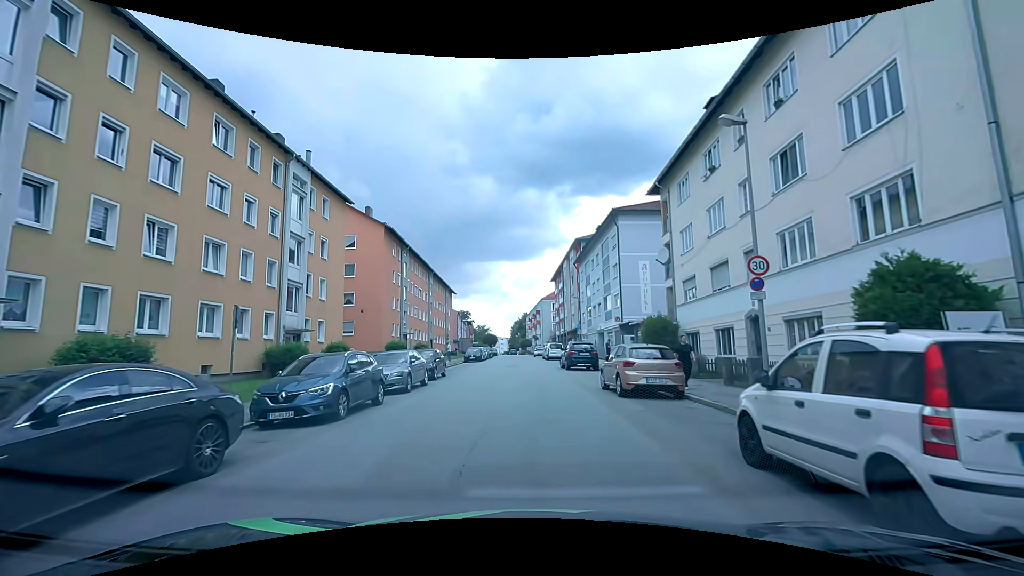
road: tertiary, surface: asphalt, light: Day
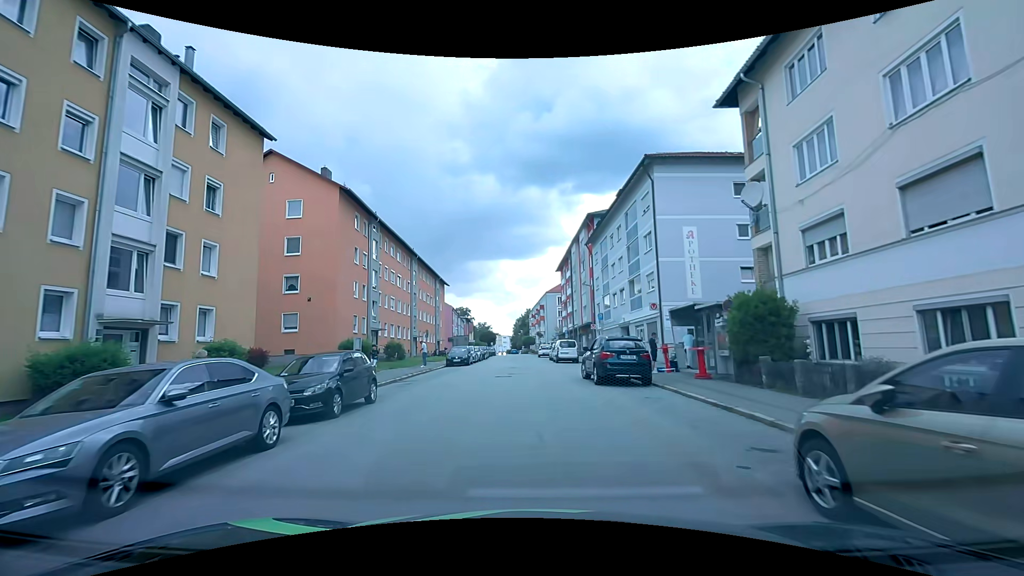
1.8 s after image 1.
(+0.1, +12.1) m; 0°
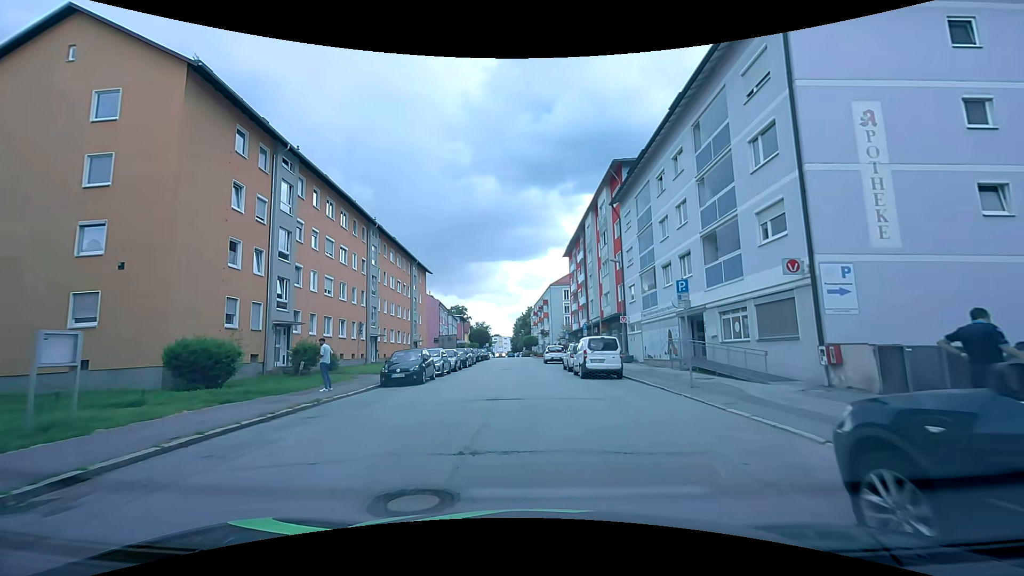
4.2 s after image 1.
(-0.1, +16.8) m; -1°
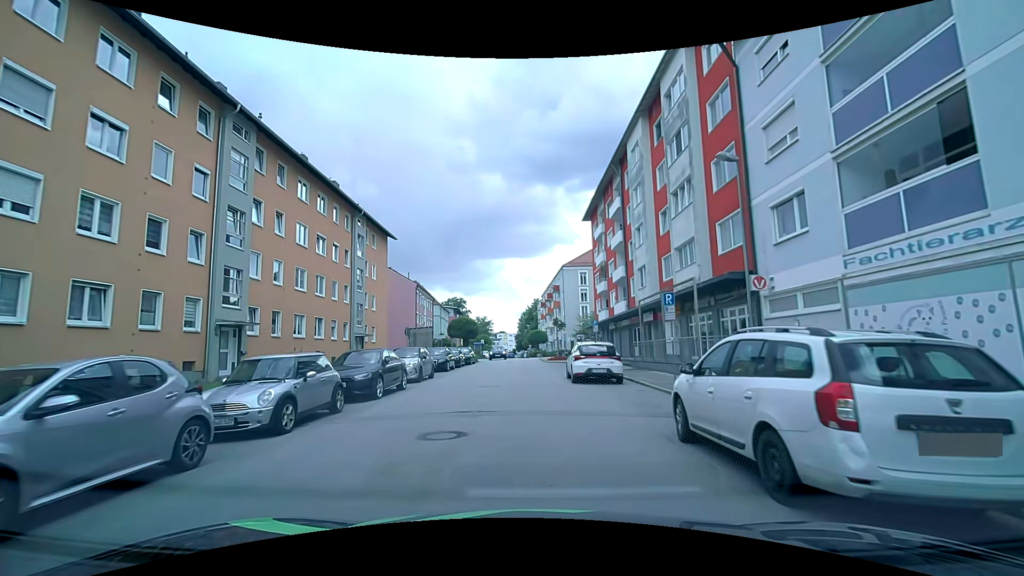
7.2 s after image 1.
(0.0, +21.9) m; -1°
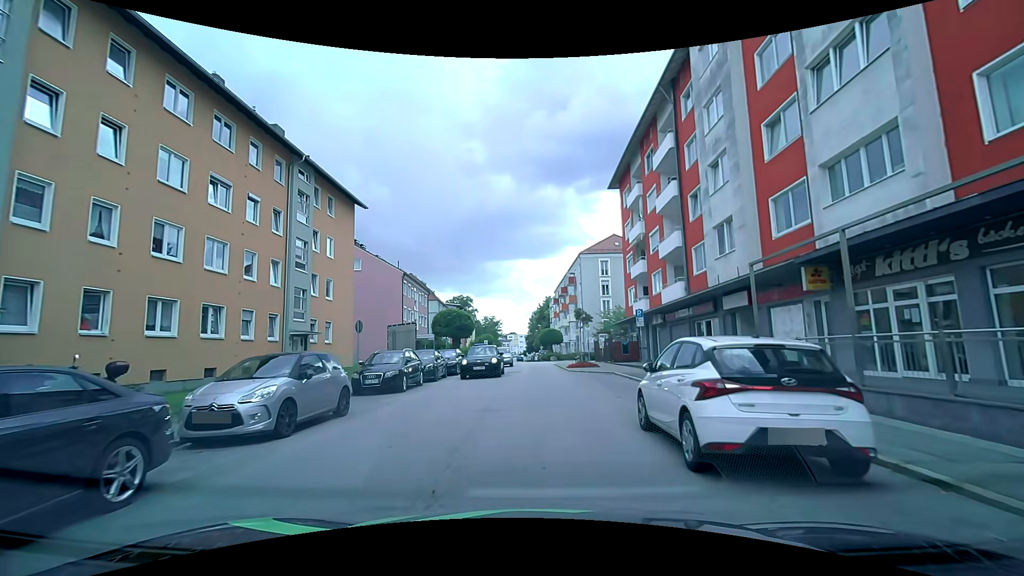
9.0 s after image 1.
(-0.1, +12.0) m; -1°
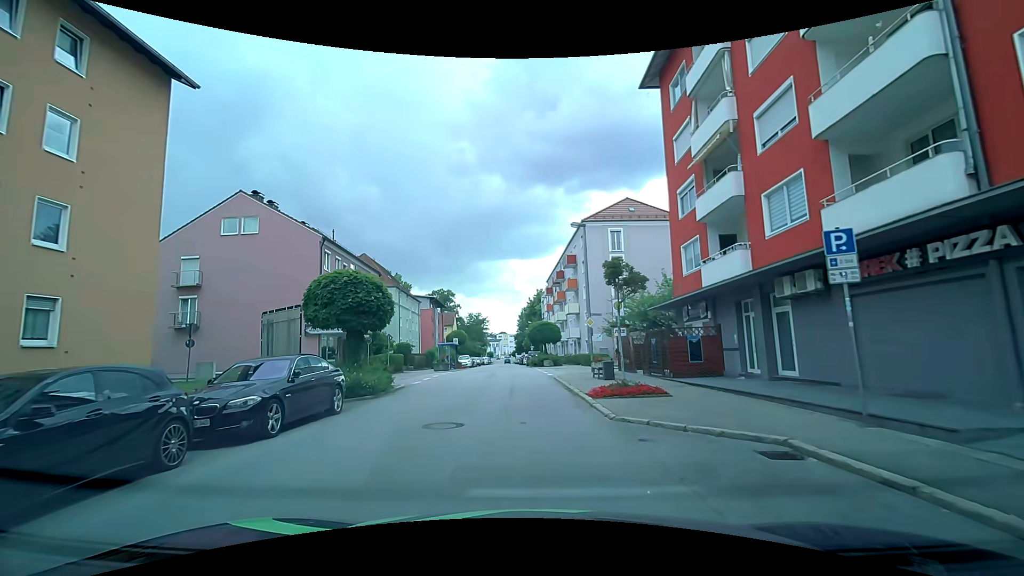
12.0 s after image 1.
(+0.3, +18.0) m; 0°
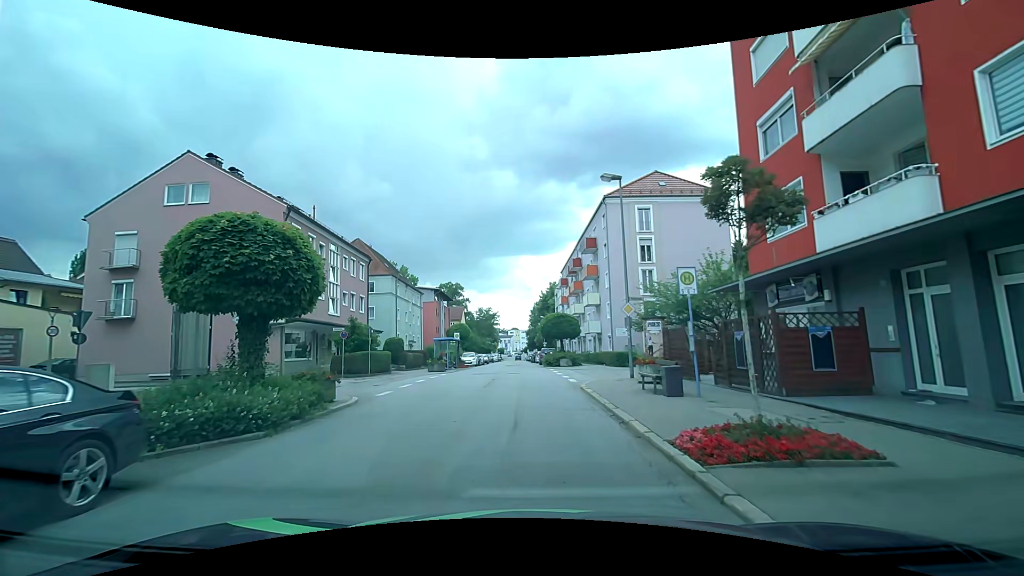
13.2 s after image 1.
(-0.1, +7.1) m; -1°
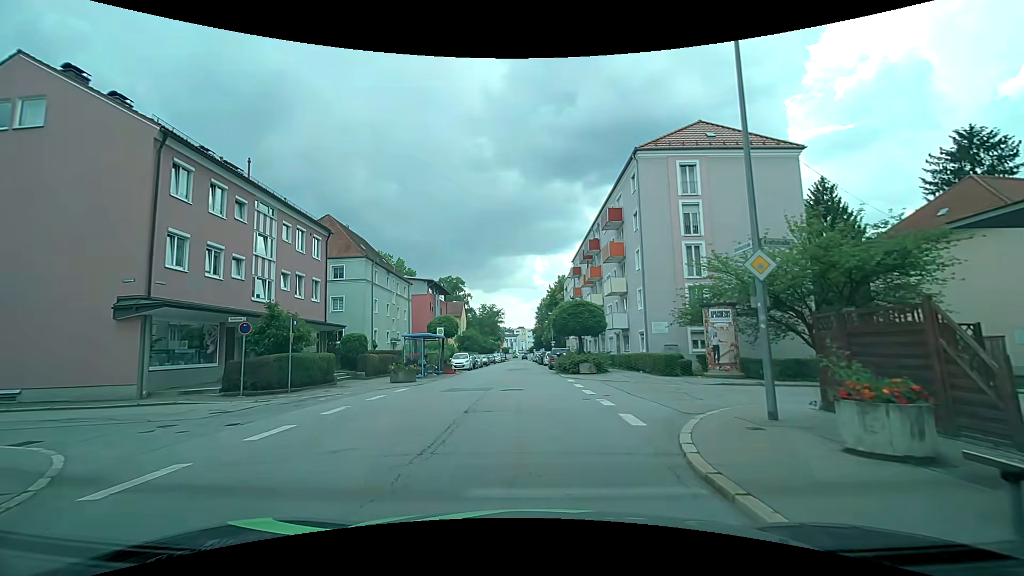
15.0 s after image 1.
(-0.1, +10.5) m; -1°
(0, +10) (0, +20) (0, +30) (0, +40) (0, +50) (-1, +60) (-1, +70) (-1, +80) (-1, +90) (-1, +100) m
